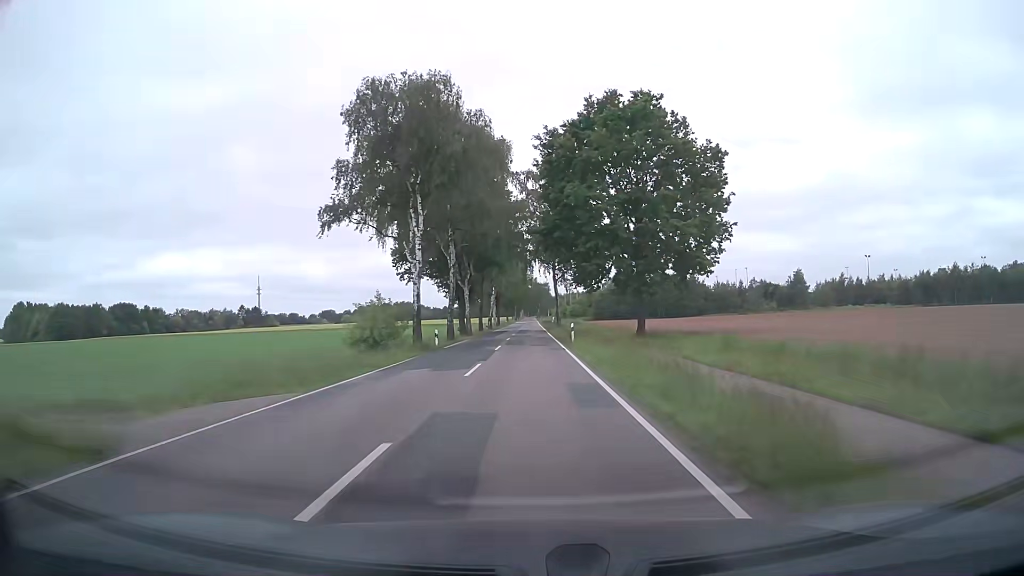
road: tertiary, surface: asphalt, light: Day
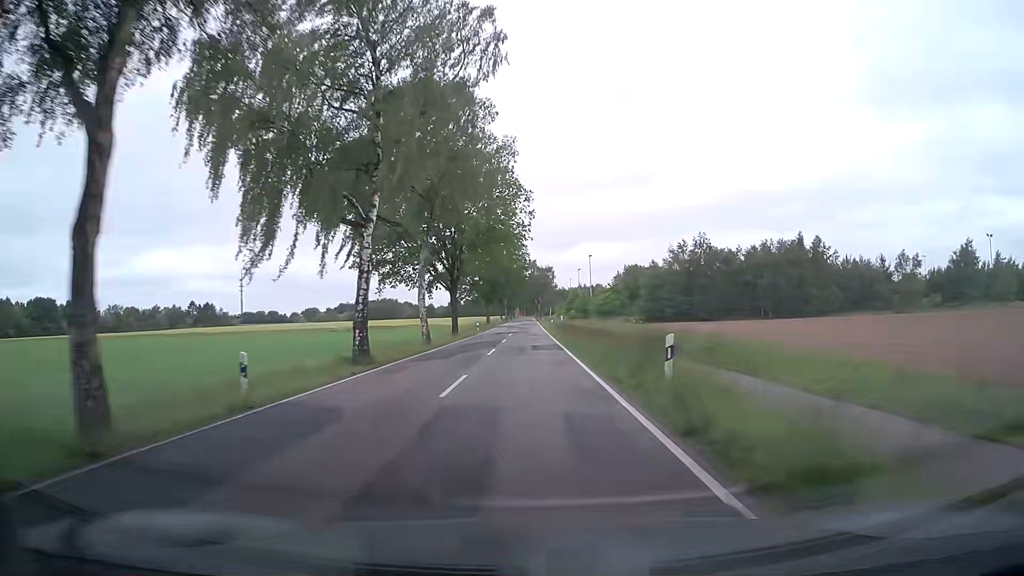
(+0.1, +68.9) m; 0°
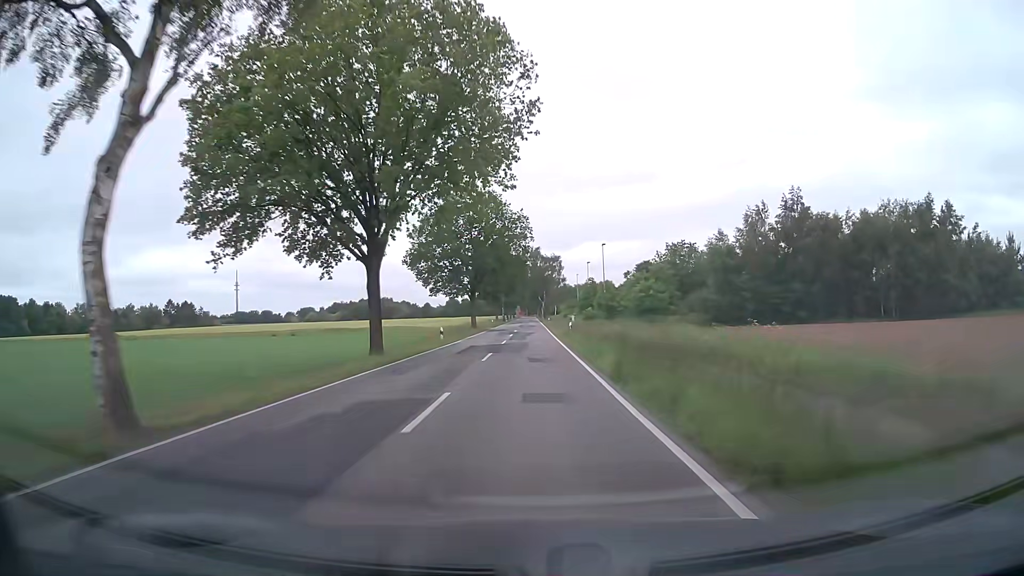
(+0.1, +29.3) m; 0°
(0, +10) (0, +20) (0, +30) (0, +40) (0, +50) (0, +60) (0, +70) (0, +80) (0, +90) (0, +100) m
